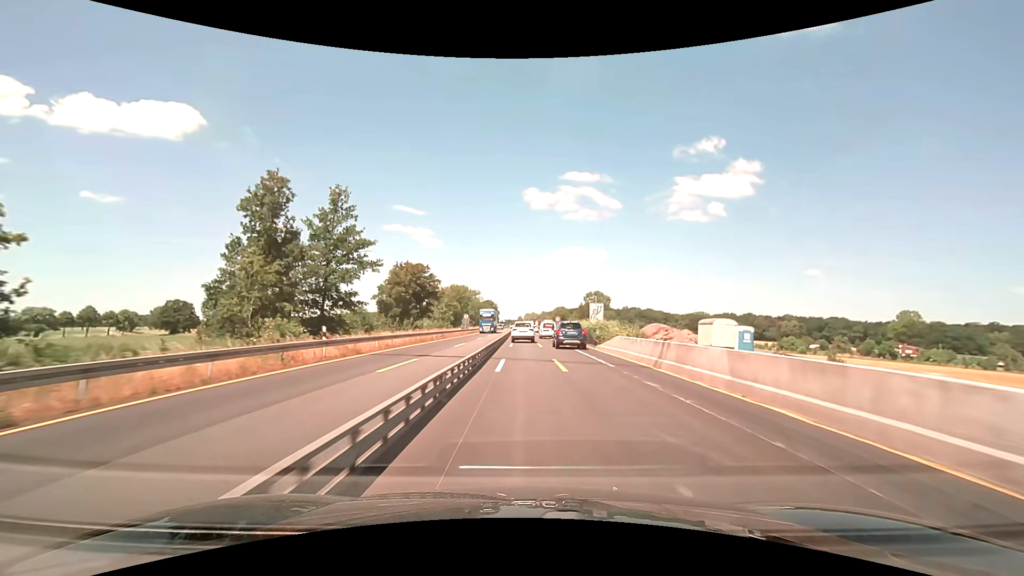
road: motorway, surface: asphalt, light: Day
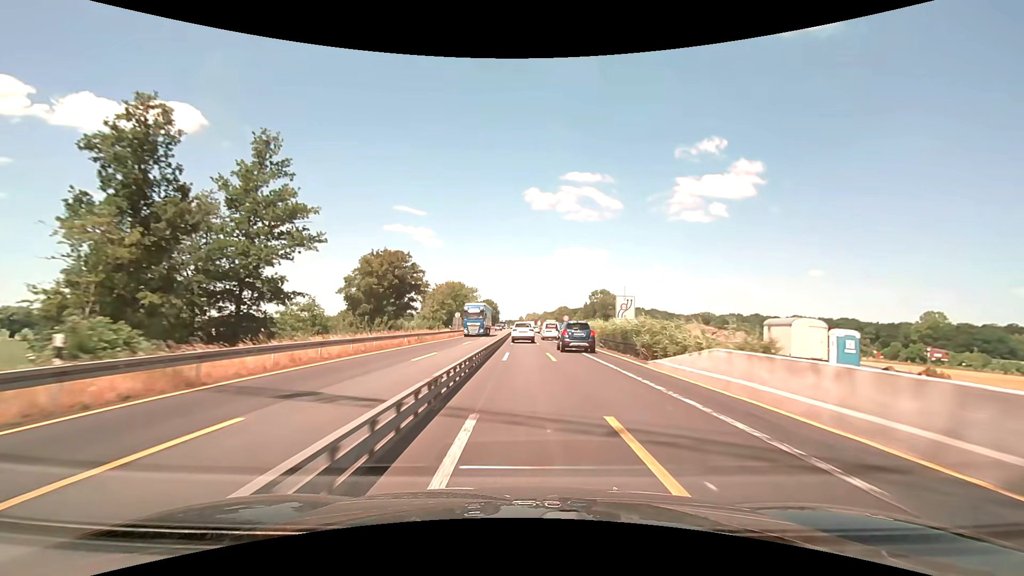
(0.0, +12.6) m; 0°
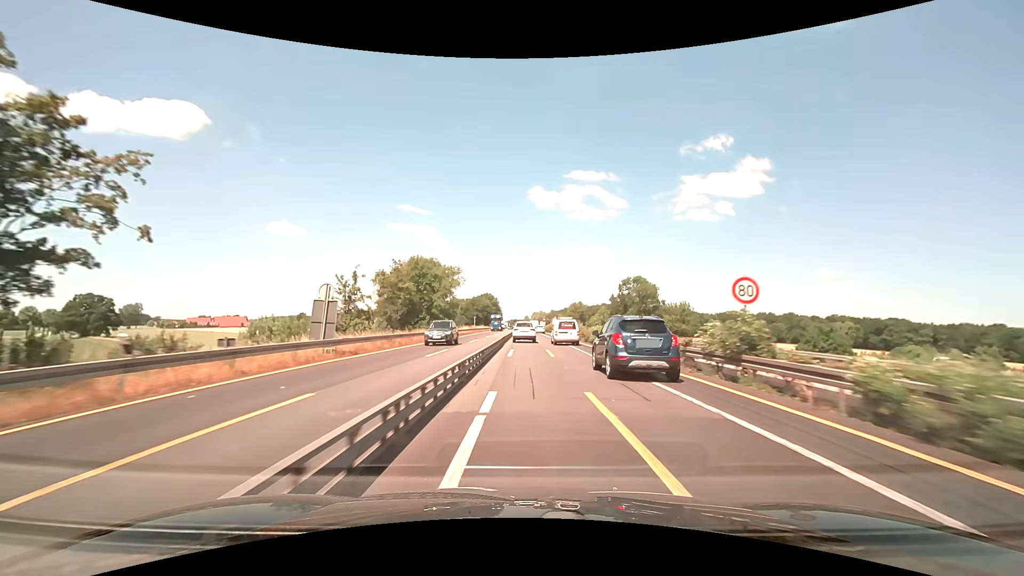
(-0.3, +50.9) m; -1°
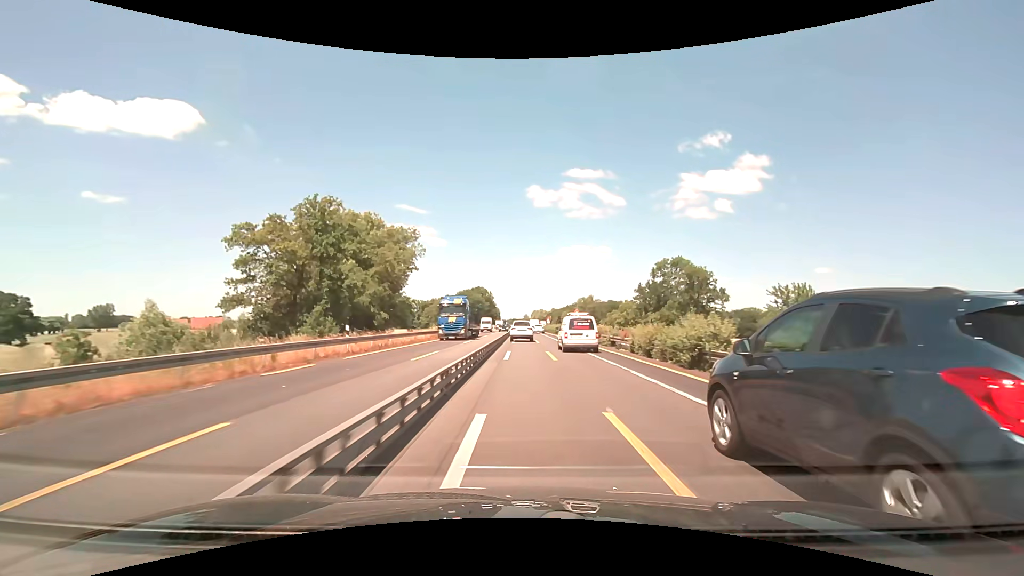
(0.0, +38.4) m; 0°
(0, +10) (0, +20) (0, +30) (0, +40) (0, +50) (0, +60) (0, +70) (0, +80) (-1, +90) (-1, +100) m
